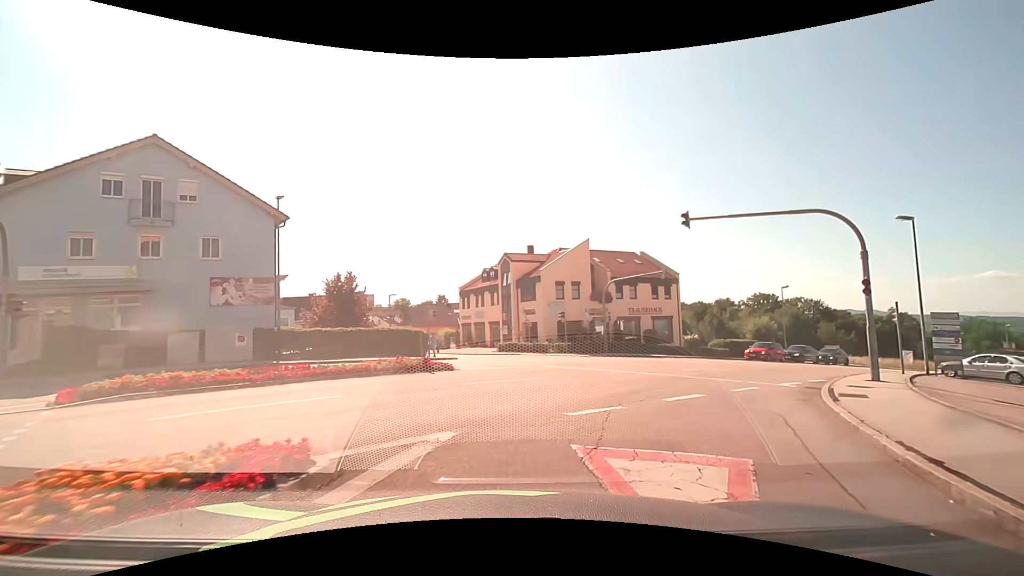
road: tertiary_link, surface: asphalt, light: Day
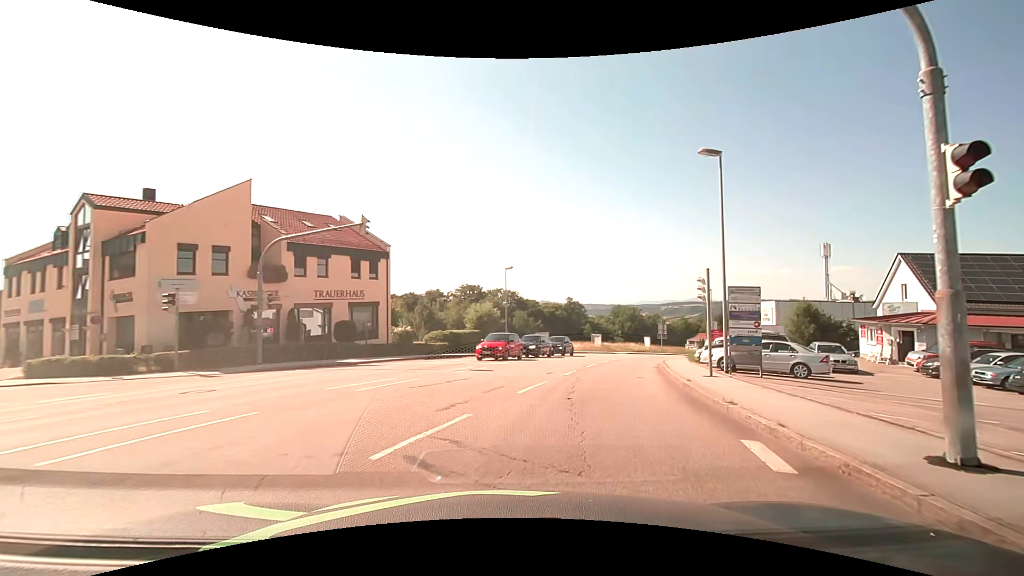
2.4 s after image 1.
(+4.0, +14.7) m; +31°
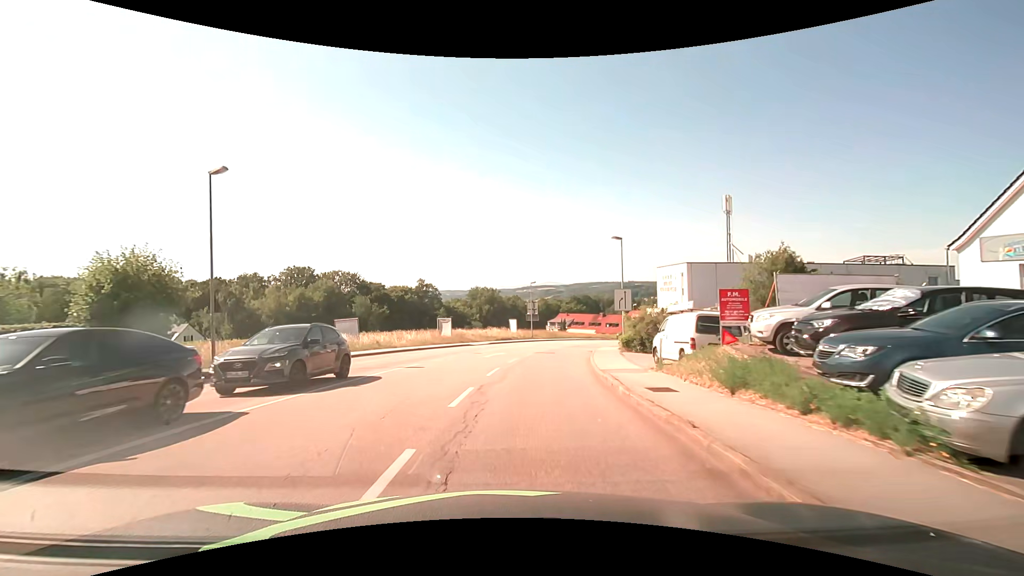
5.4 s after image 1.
(+5.4, +25.9) m; +17°
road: tertiary
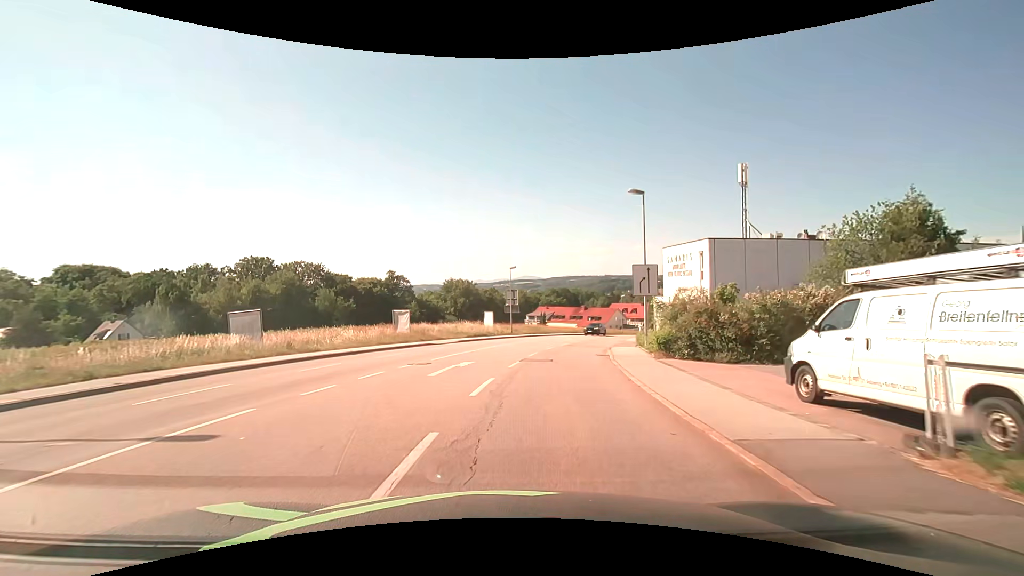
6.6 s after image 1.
(+0.2, +11.4) m; +3°
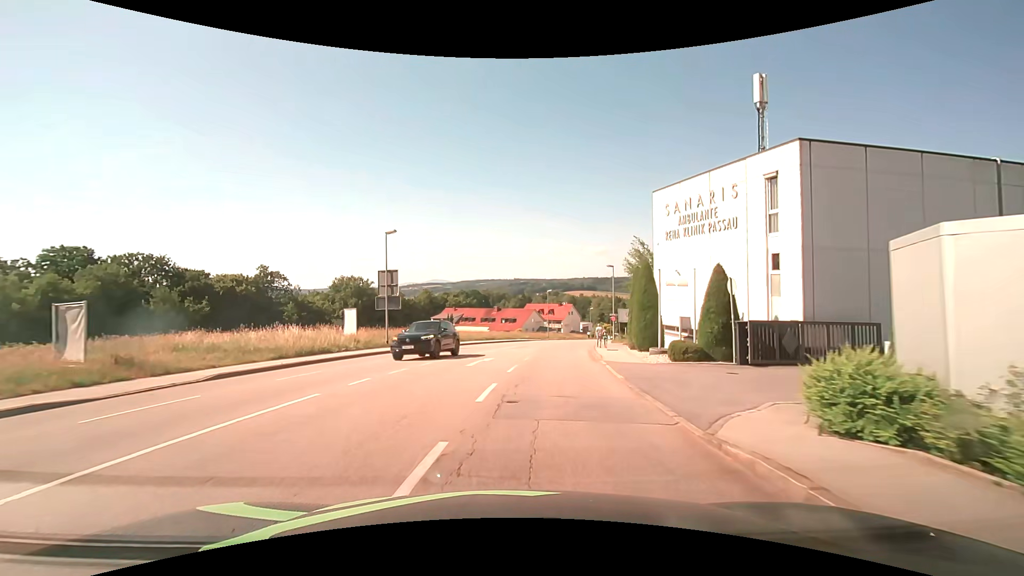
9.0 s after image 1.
(+2.0, +24.1) m; +10°
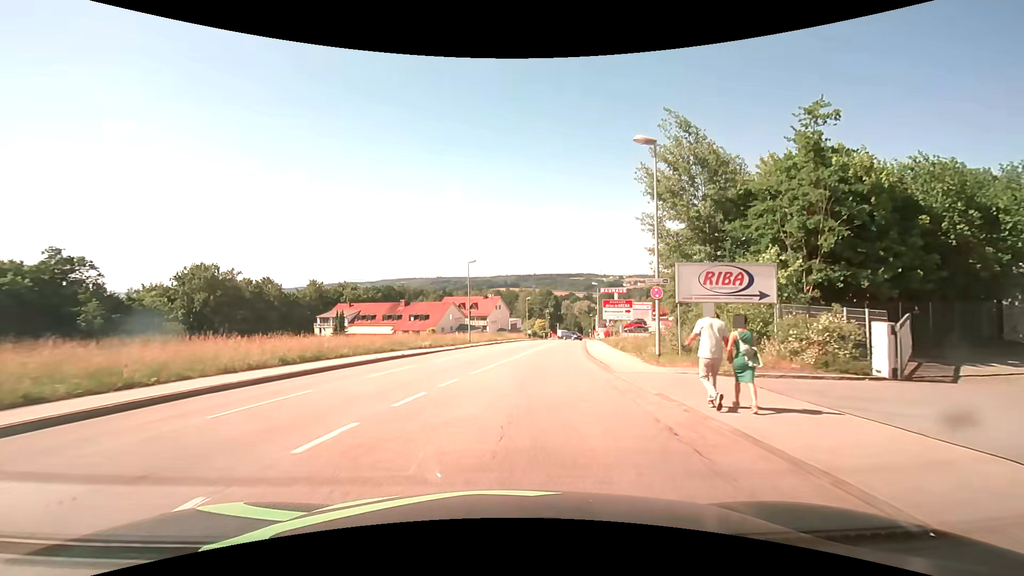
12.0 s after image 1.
(+2.7, +35.4) m; +9°
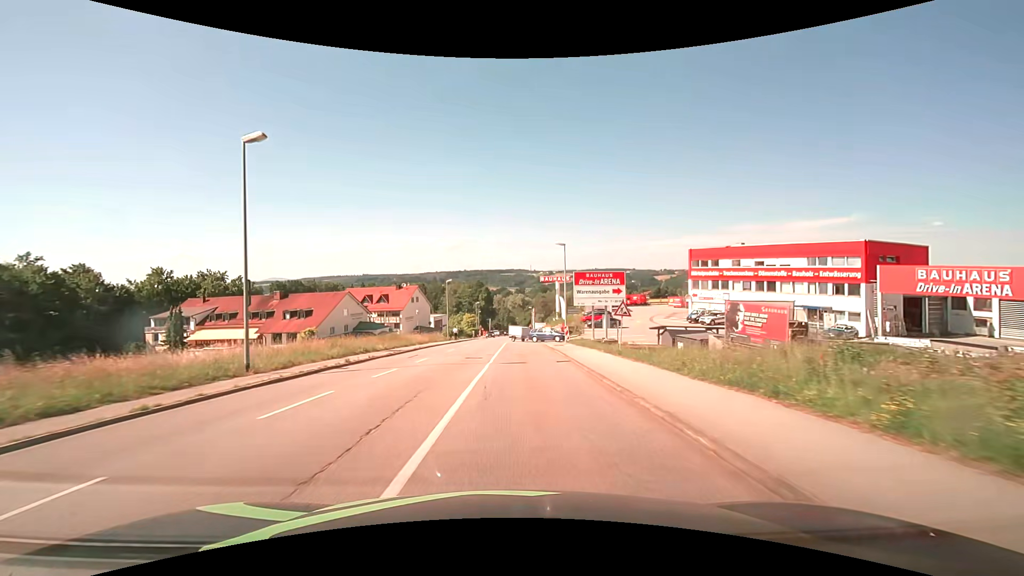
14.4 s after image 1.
(+2.2, +30.9) m; +8°
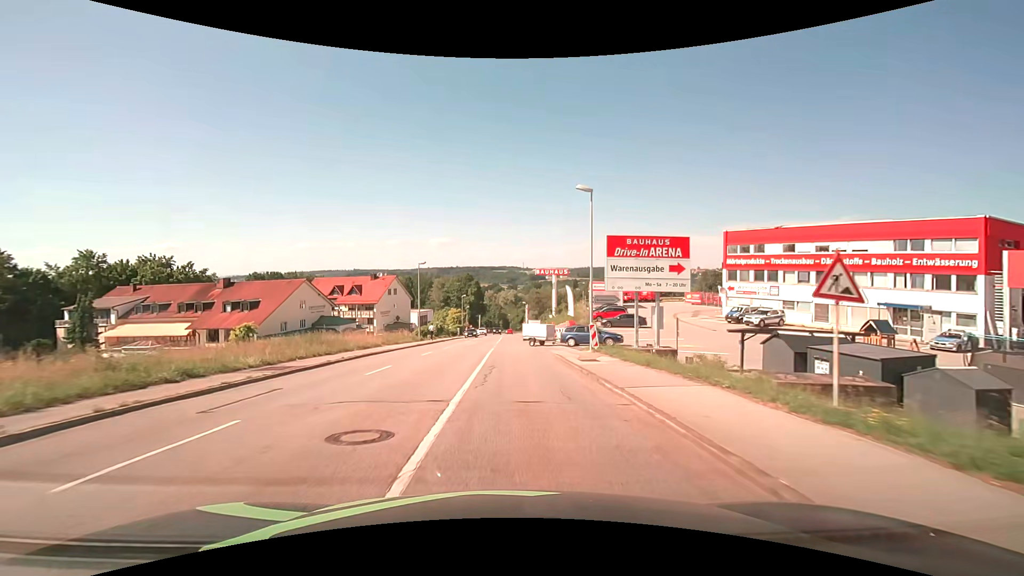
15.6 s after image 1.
(+0.1, +15.6) m; +1°
(0, +10) (0, +20) (0, +30) (0, +40) (+1, +50) (+1, +60) (+1, +70) (+1, +80) (+1, +90) (+1, +100) m
